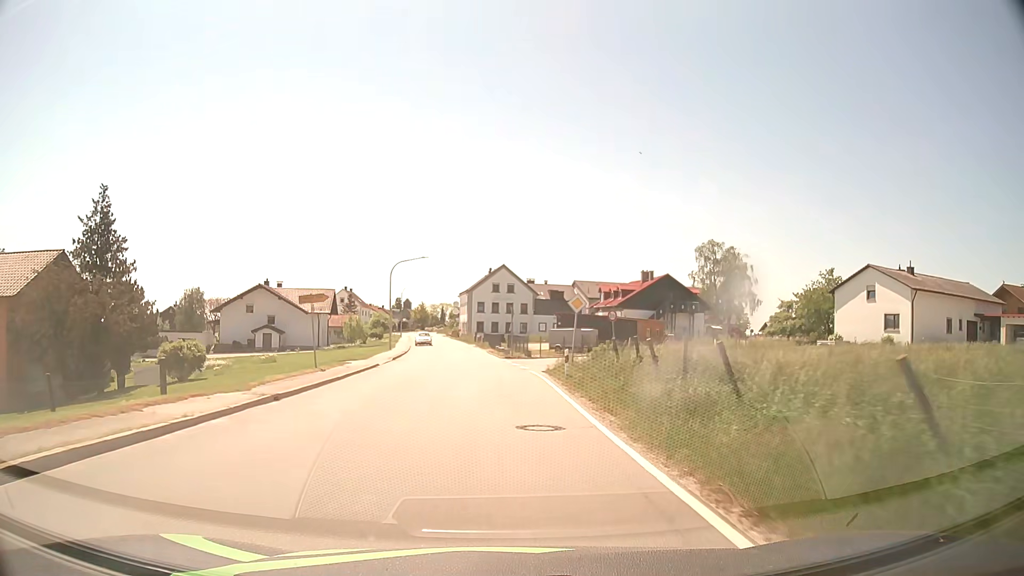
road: secondary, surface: asphalt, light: Day
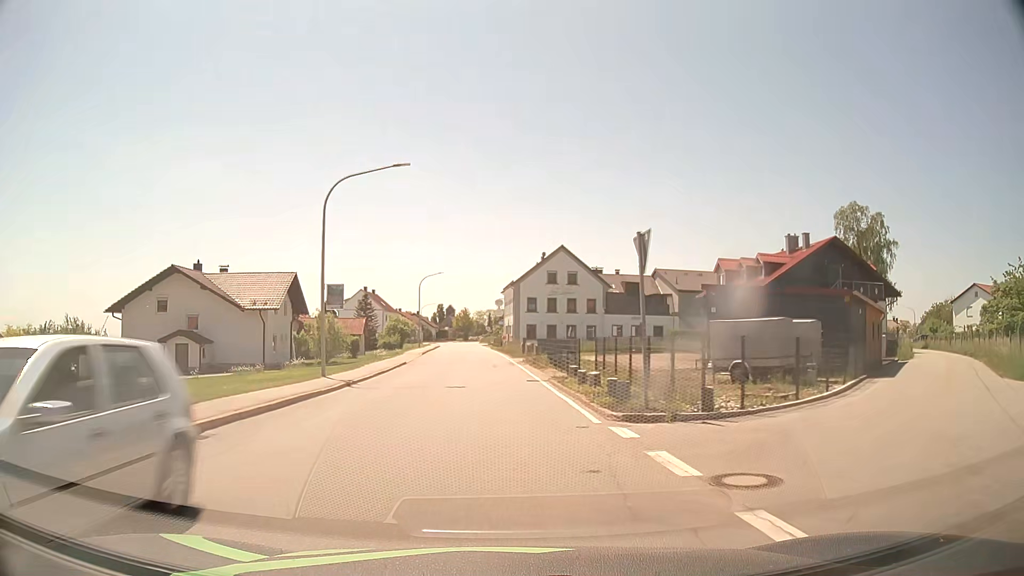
(-1.0, +30.5) m; -4°
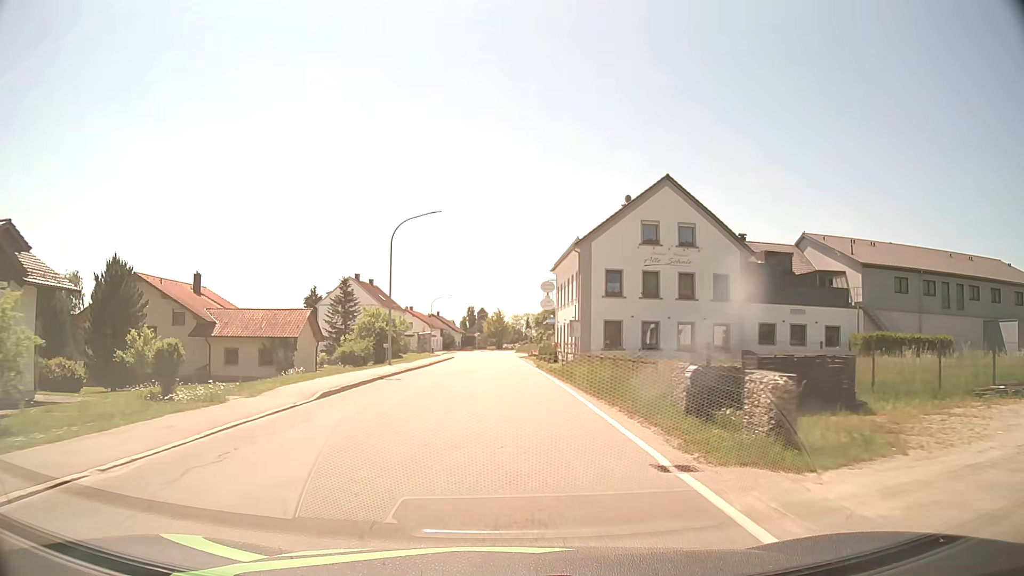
(-1.2, +37.8) m; -3°
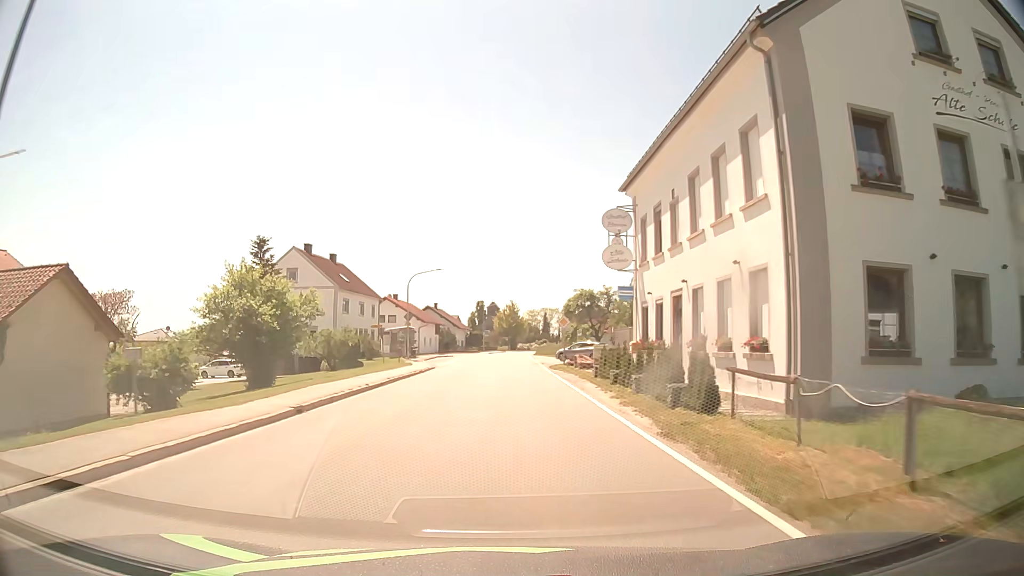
(-0.2, +30.3) m; -1°
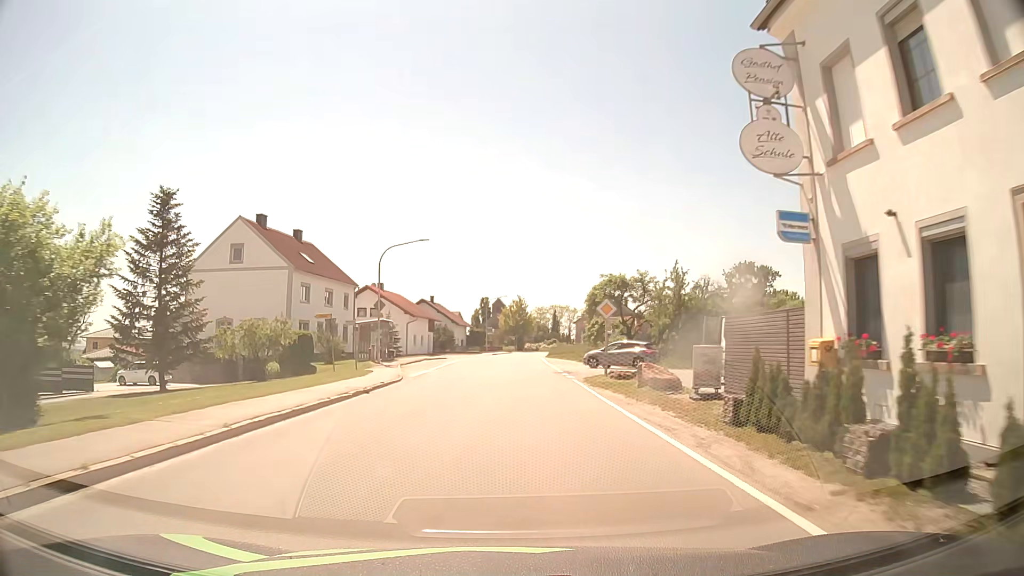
(-0.1, +15.2) m; -1°
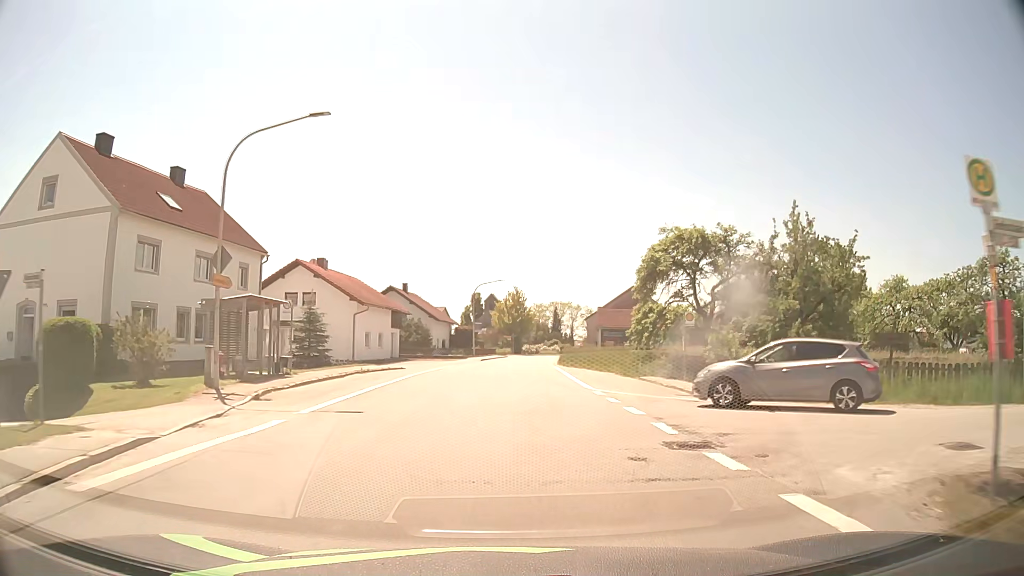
(+0.1, +22.9) m; +1°
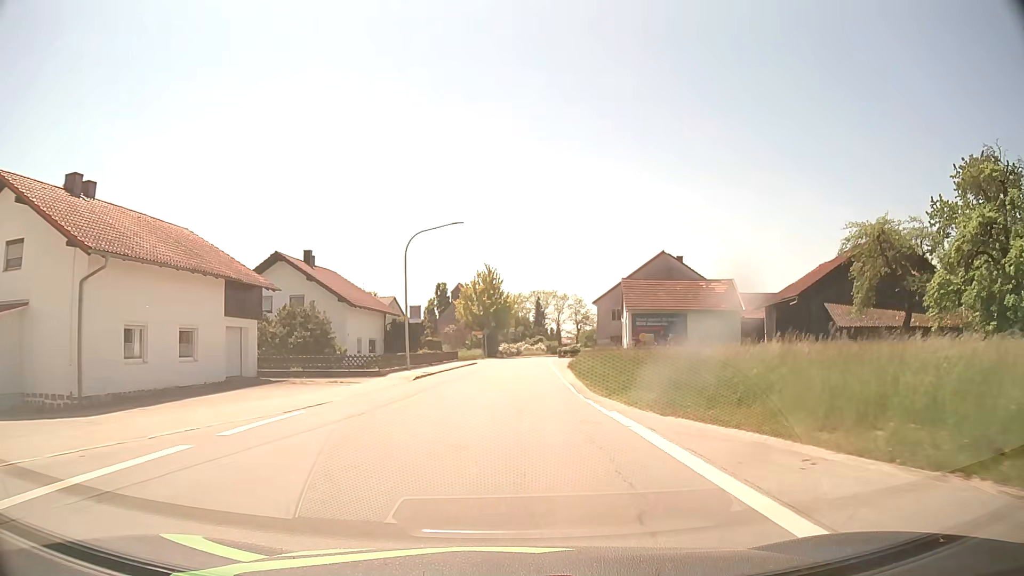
(+0.6, +30.4) m; +2°
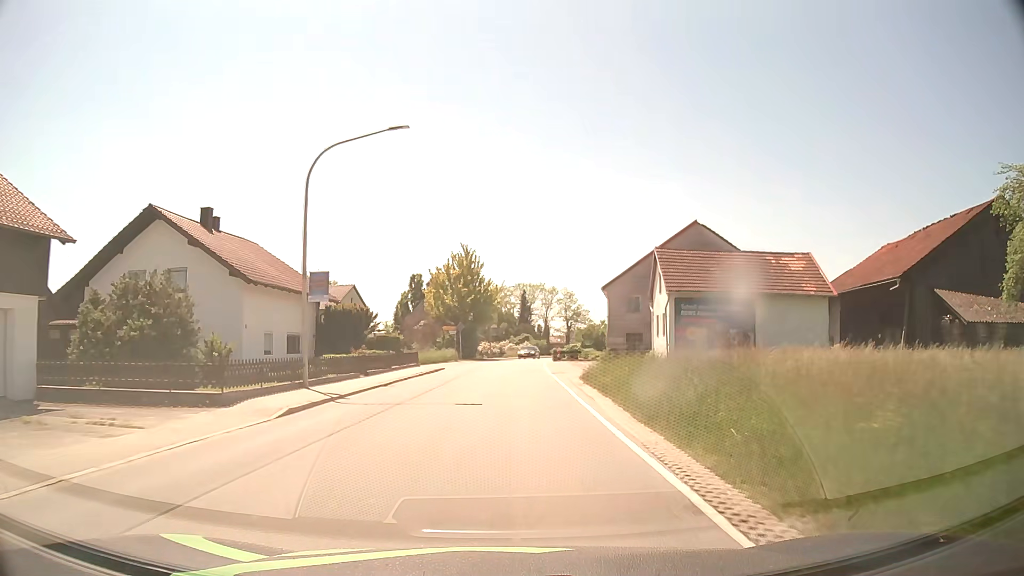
(+0.2, +15.2) m; +1°
(0, +10) (0, +20) (+1, +30) (+1, +40) (+1, +50) (+2, +60) (+4, +70) (+6, +80) (+9, +89) (+12, +99) m
